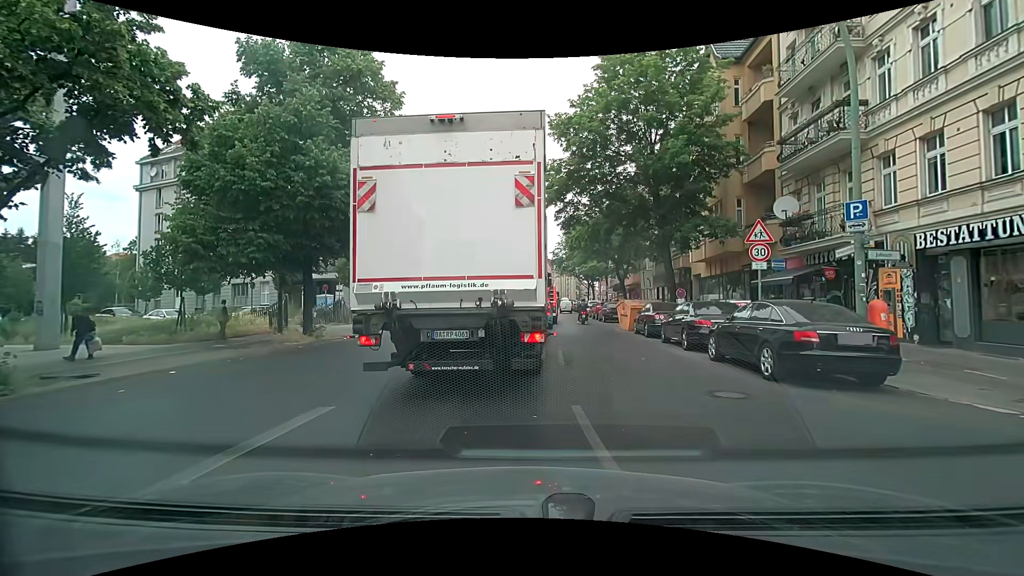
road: secondary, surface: asphalt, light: Day
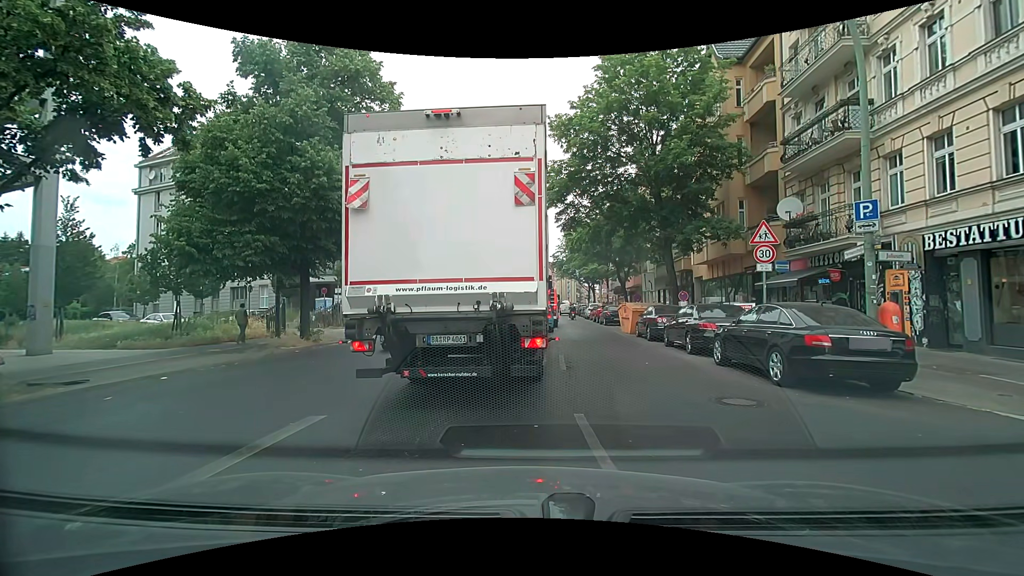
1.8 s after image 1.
(0.0, +0.4) m; 0°
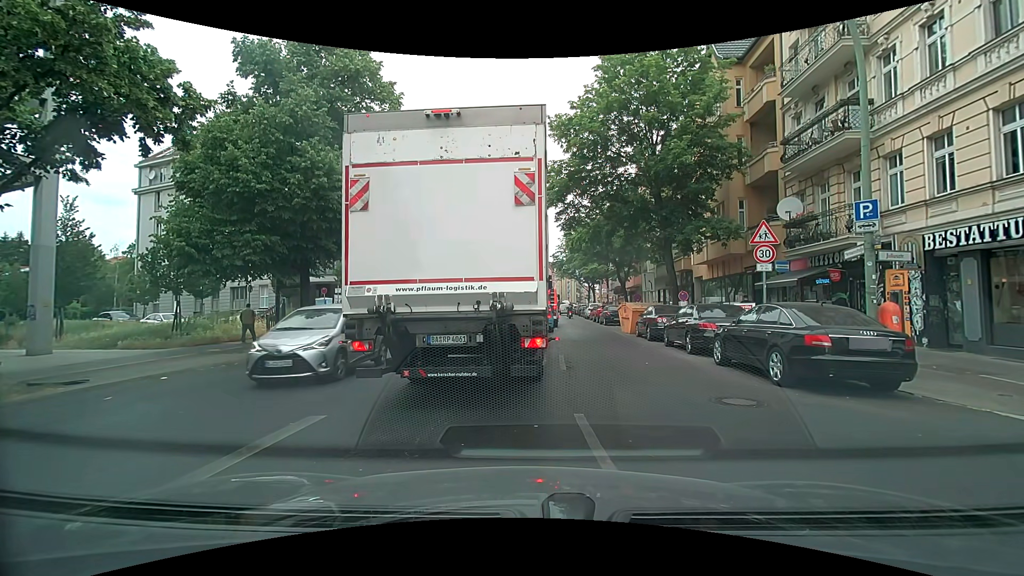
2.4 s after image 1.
(0.0, 0.0) m; 0°
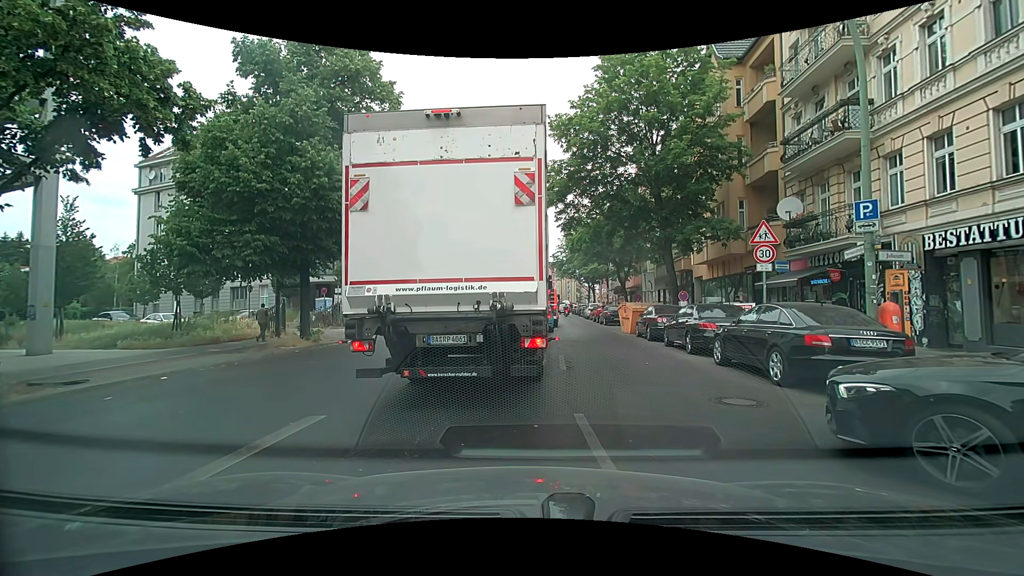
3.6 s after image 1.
(0.0, 0.0) m; 0°
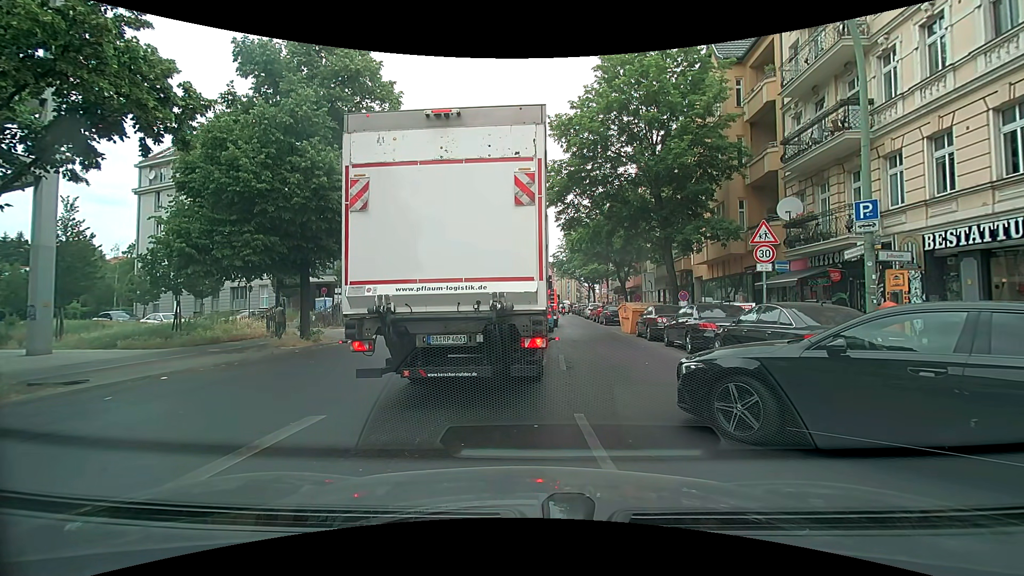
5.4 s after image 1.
(0.0, 0.0) m; 0°
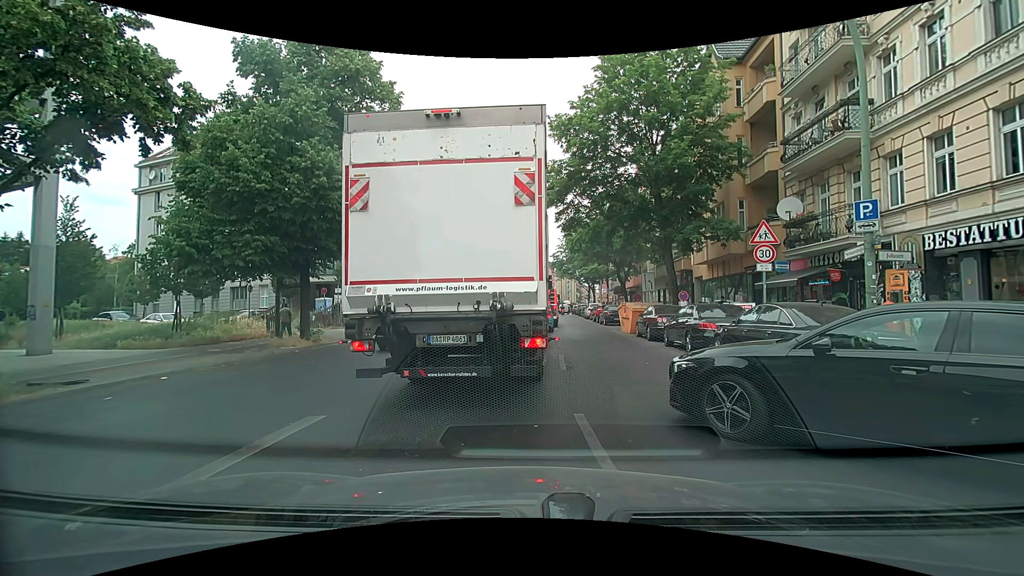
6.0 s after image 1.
(0.0, 0.0) m; 0°
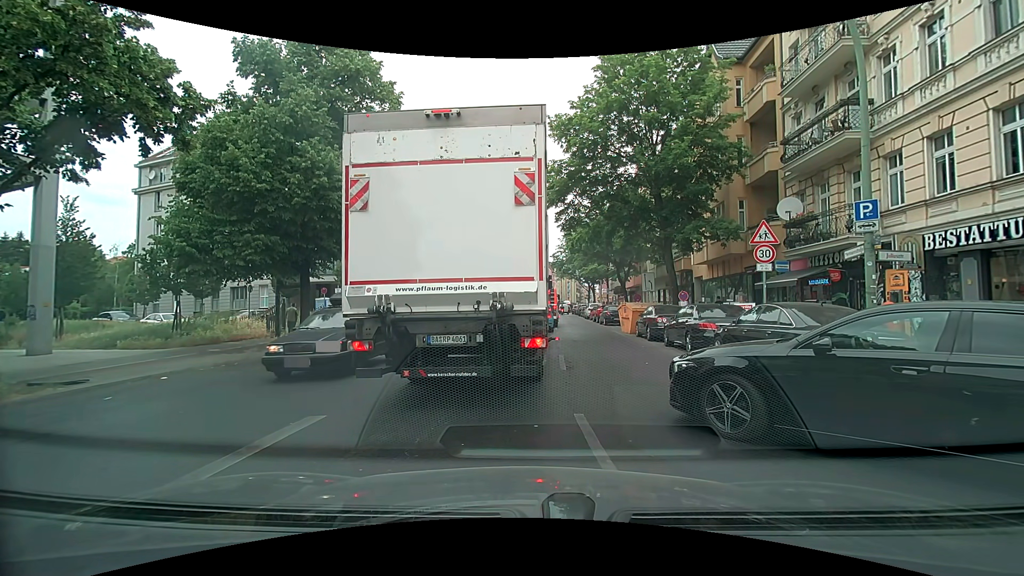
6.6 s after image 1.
(0.0, 0.0) m; 0°
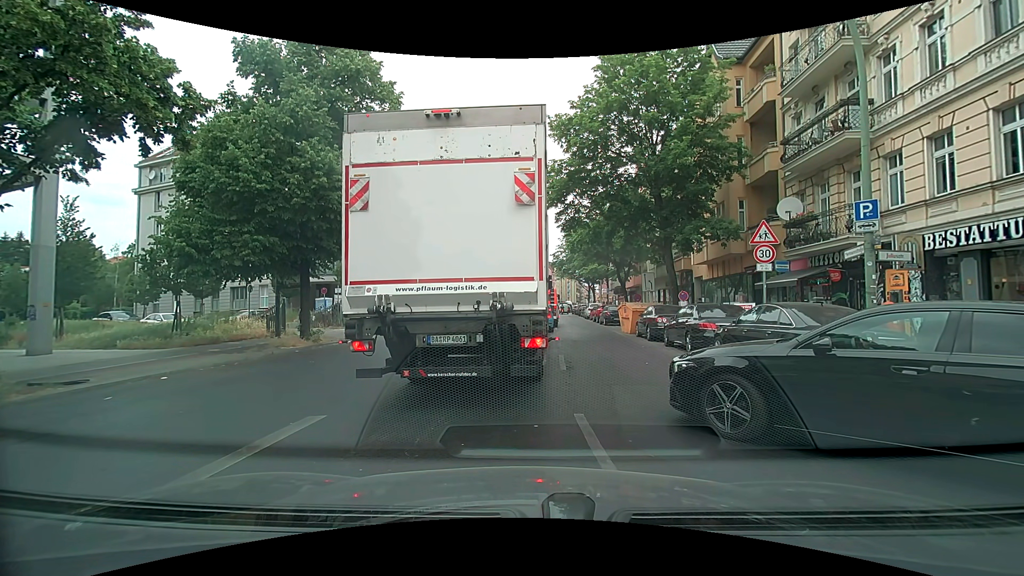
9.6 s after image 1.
(0.0, 0.0) m; 0°
